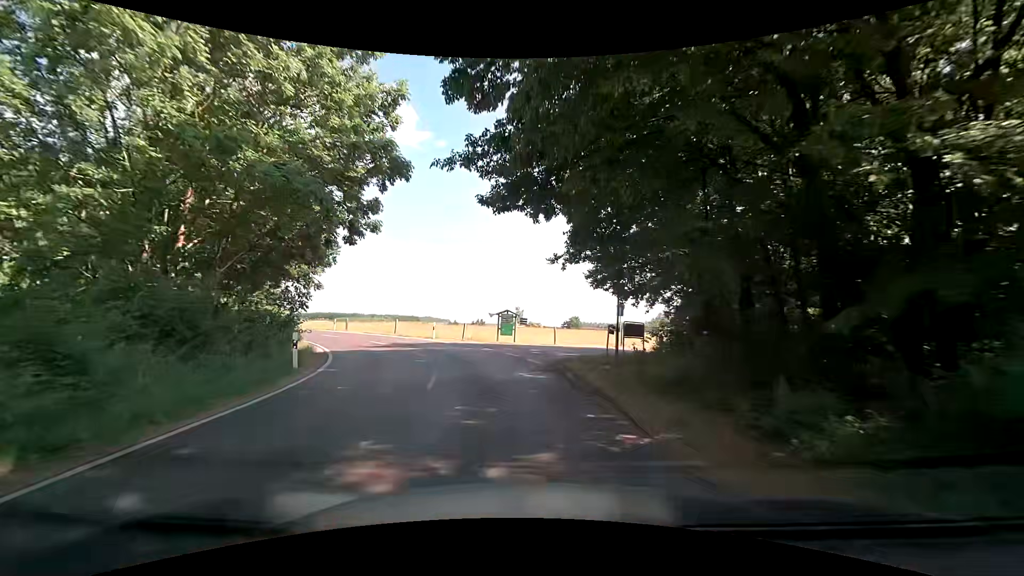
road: unclassified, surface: asphalt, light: Day
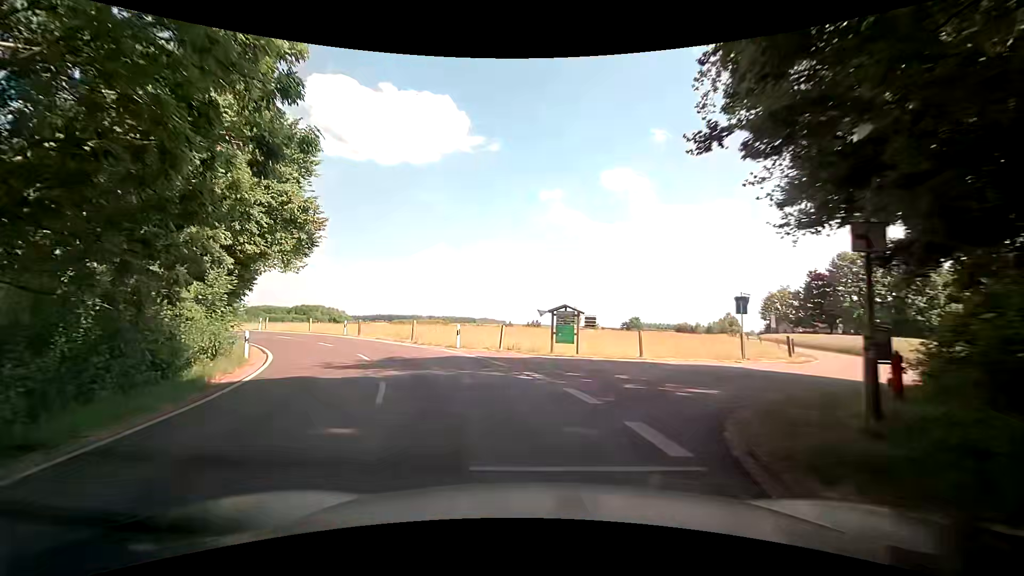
(-0.2, +10.6) m; -5°
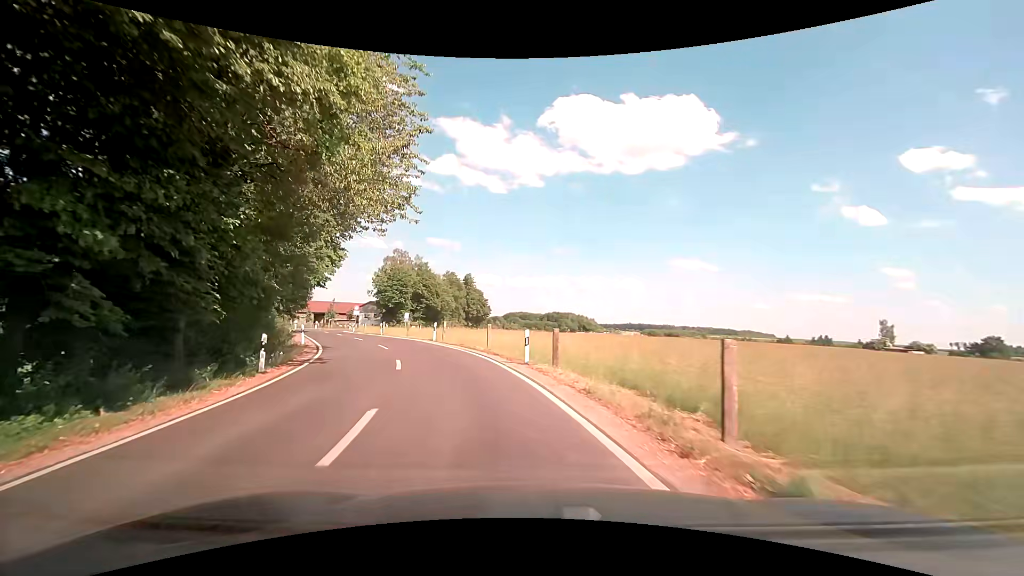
(-4.7, +21.1) m; -27°
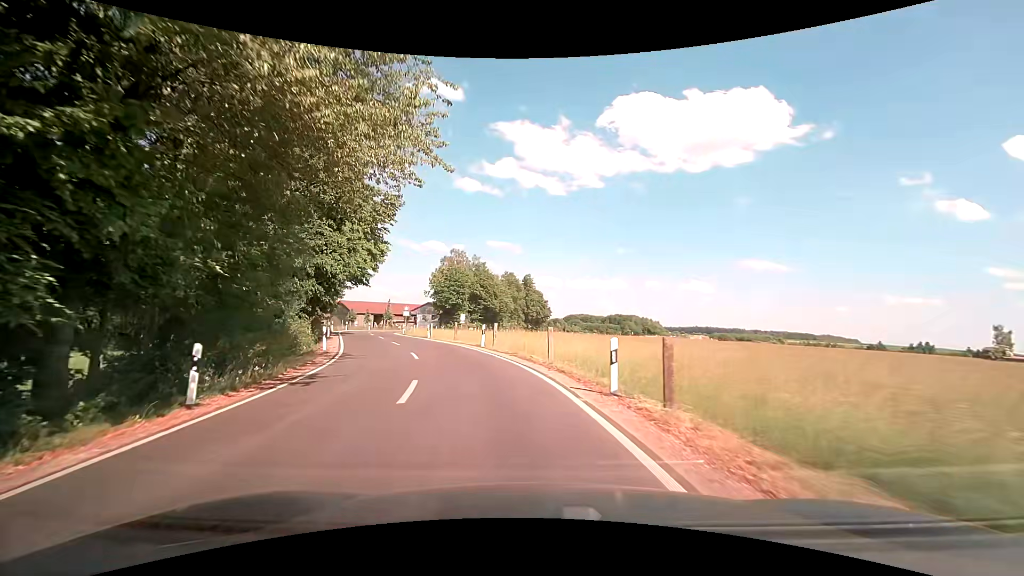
(-0.4, +5.7) m; -7°
(-1, +10) (-3, +20) (-6, +29) (-10, +38) (-15, +47) (-18, +57) (-20, +66) (-21, +76) (-20, +86) (-17, +96) m
